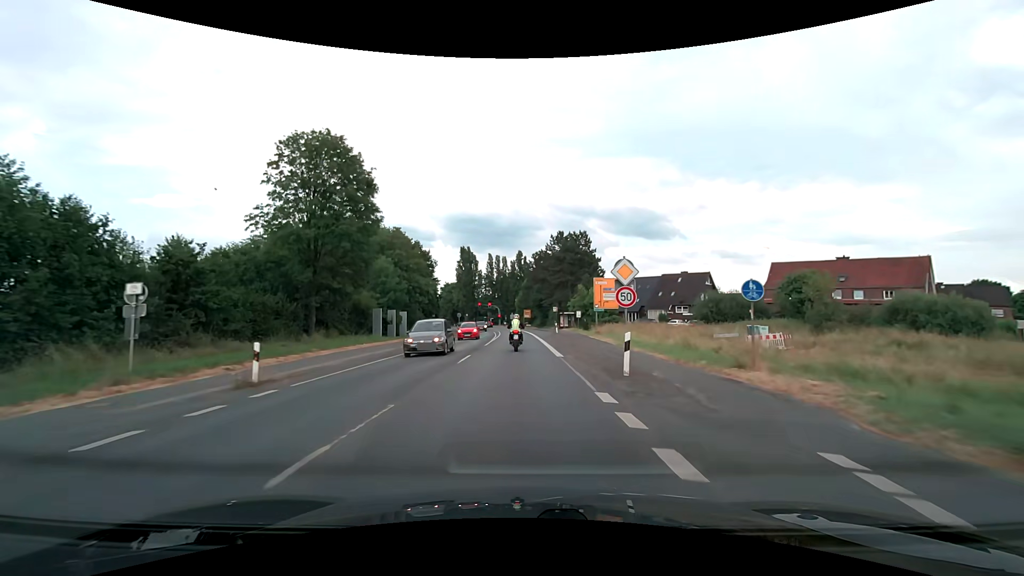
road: secondary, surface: asphalt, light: Day
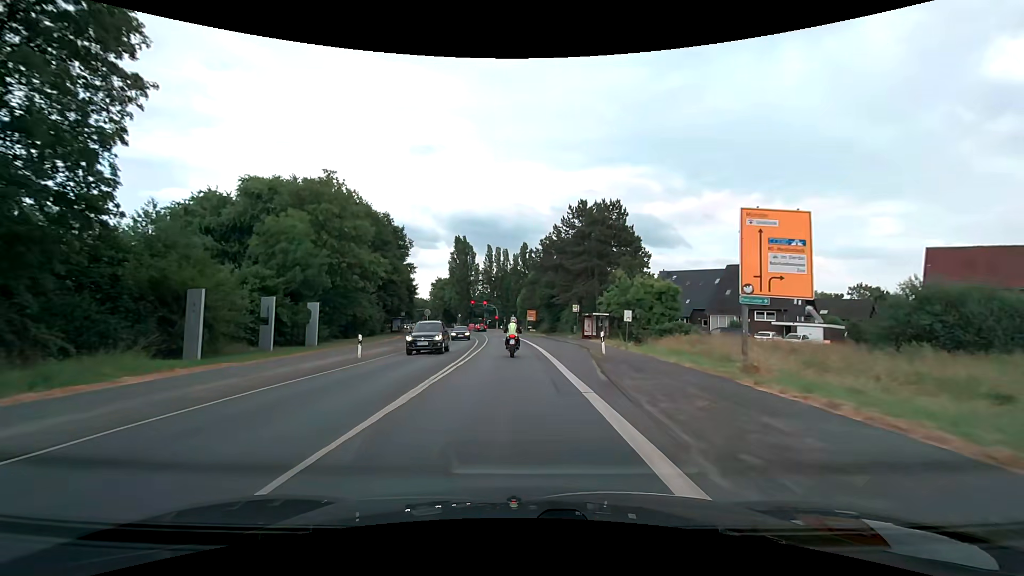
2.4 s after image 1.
(-0.1, +28.1) m; -1°
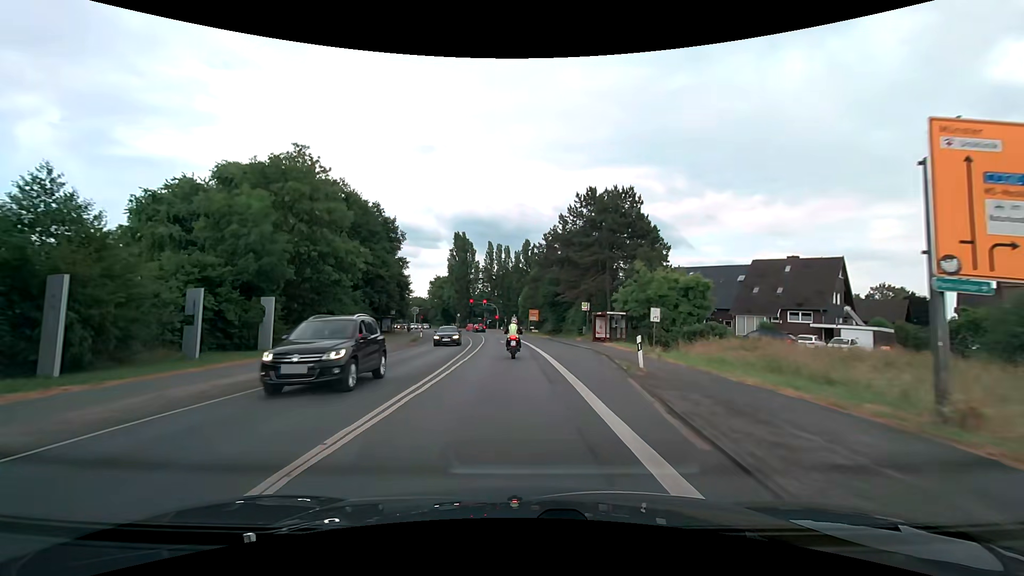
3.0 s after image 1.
(0.0, +6.7) m; 0°
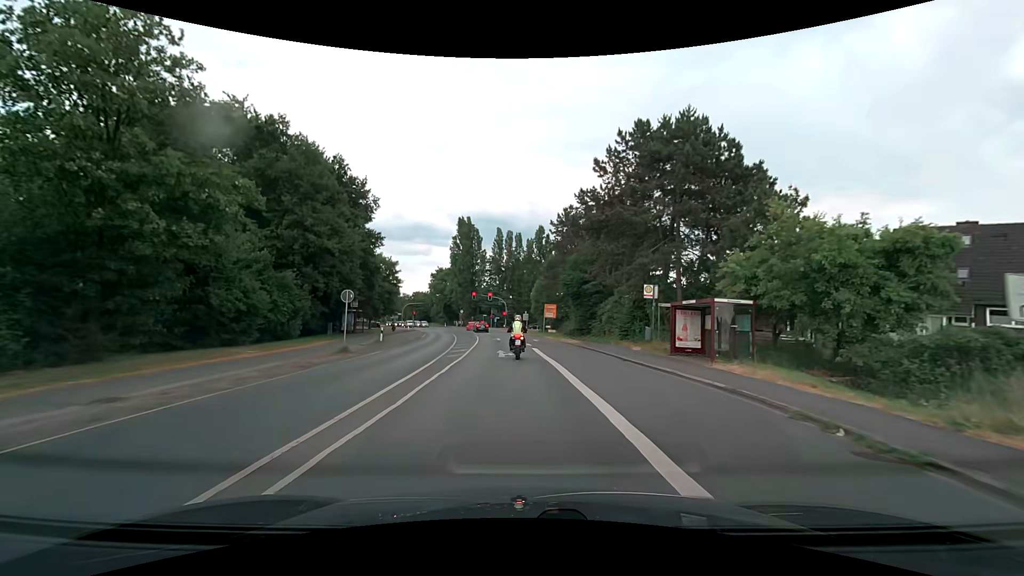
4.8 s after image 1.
(-0.2, +19.9) m; -1°
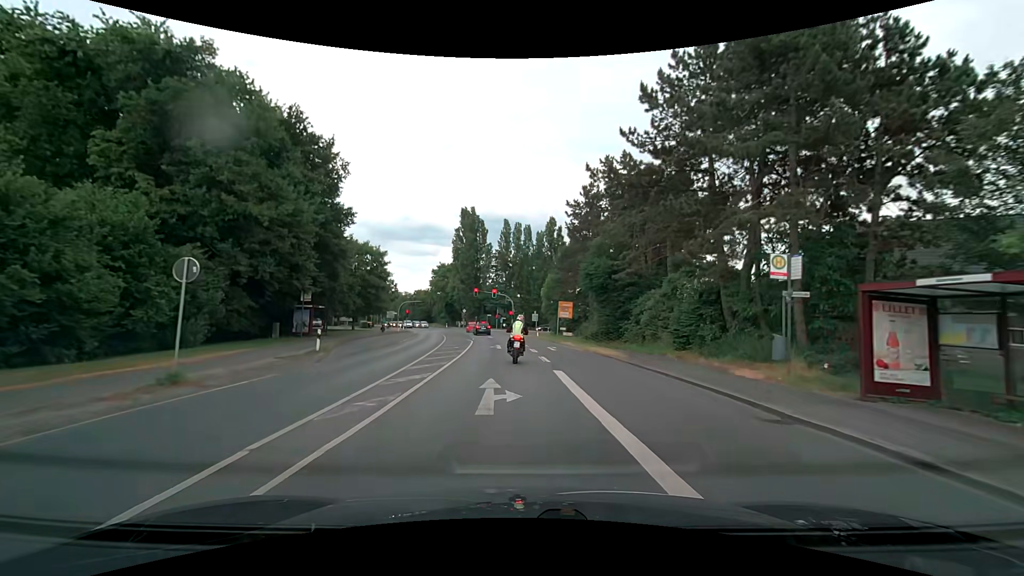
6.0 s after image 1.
(-0.1, +12.6) m; -1°
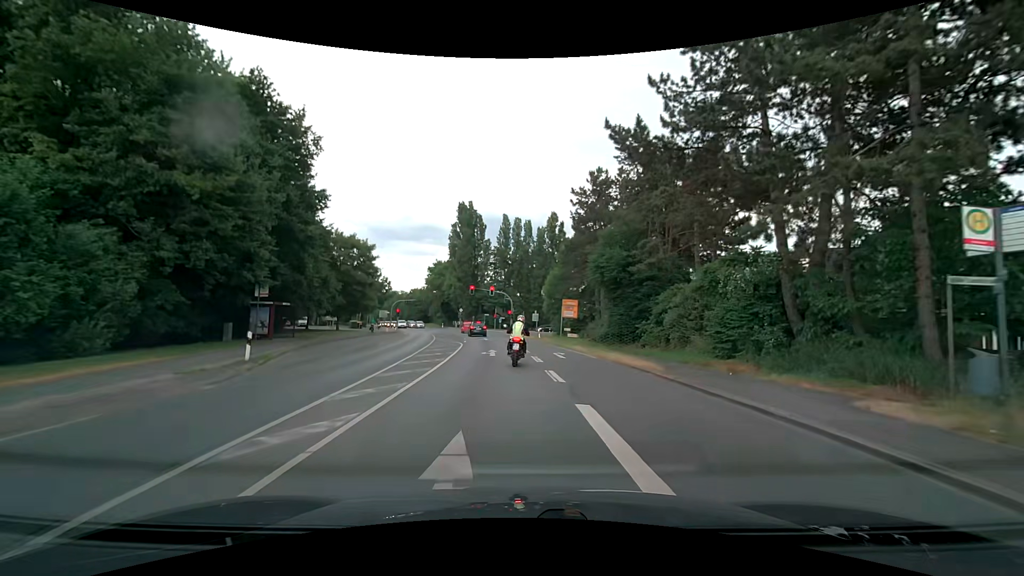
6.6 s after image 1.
(0.0, +6.0) m; 0°
